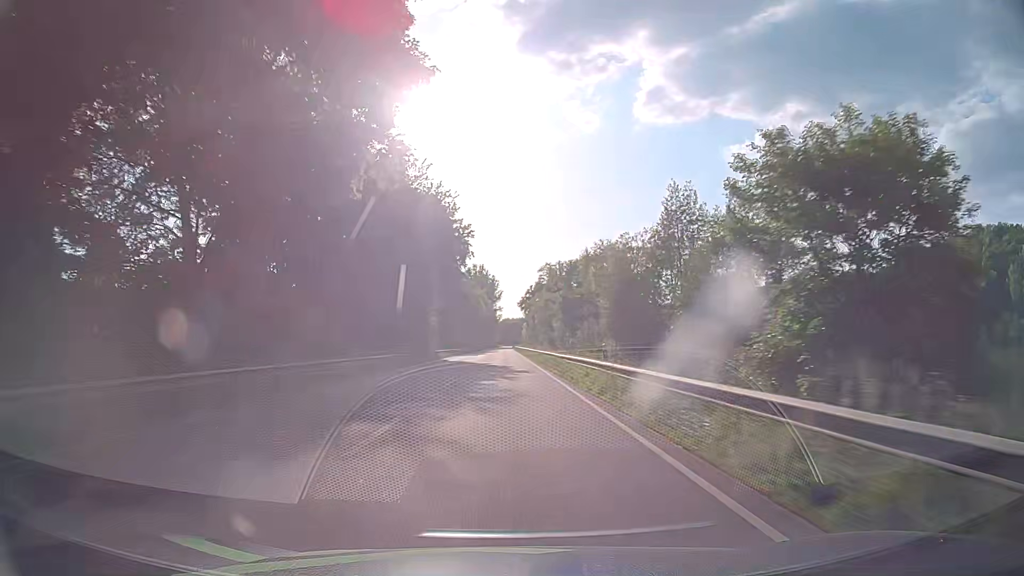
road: primary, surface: asphalt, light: Day
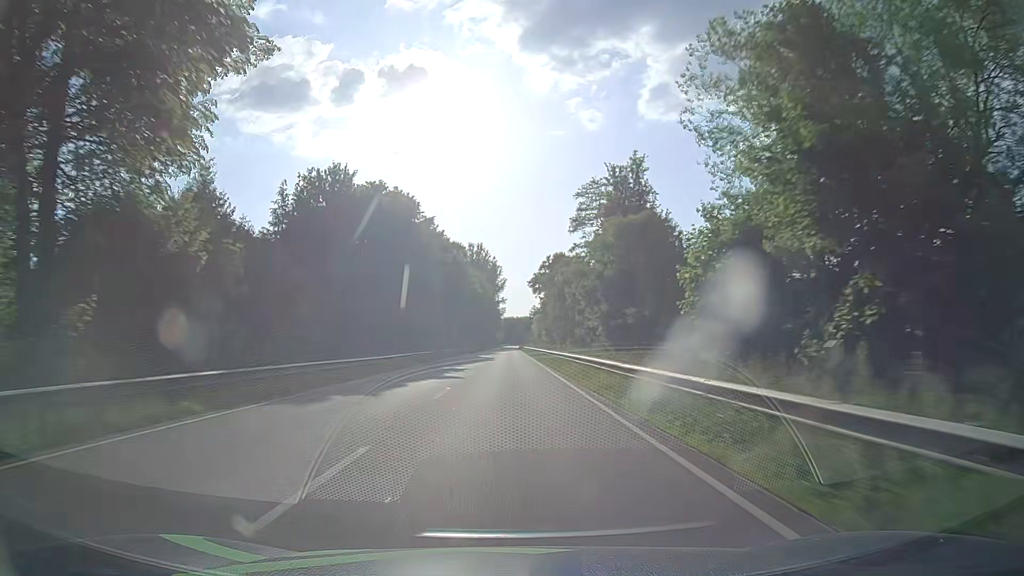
(-0.2, +63.2) m; -1°
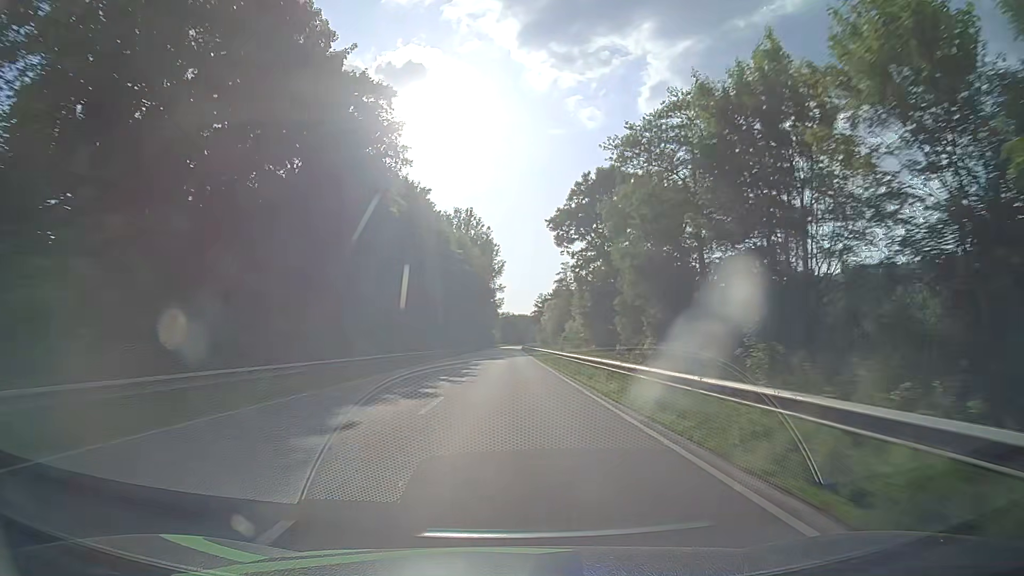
(+0.1, +63.2) m; 0°
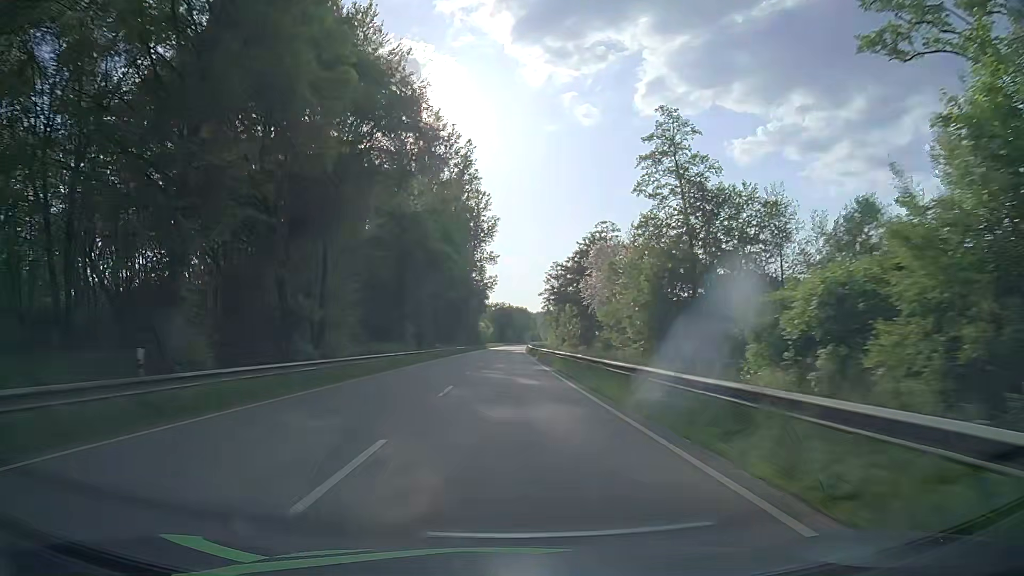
(+1.0, +79.1) m; +1°
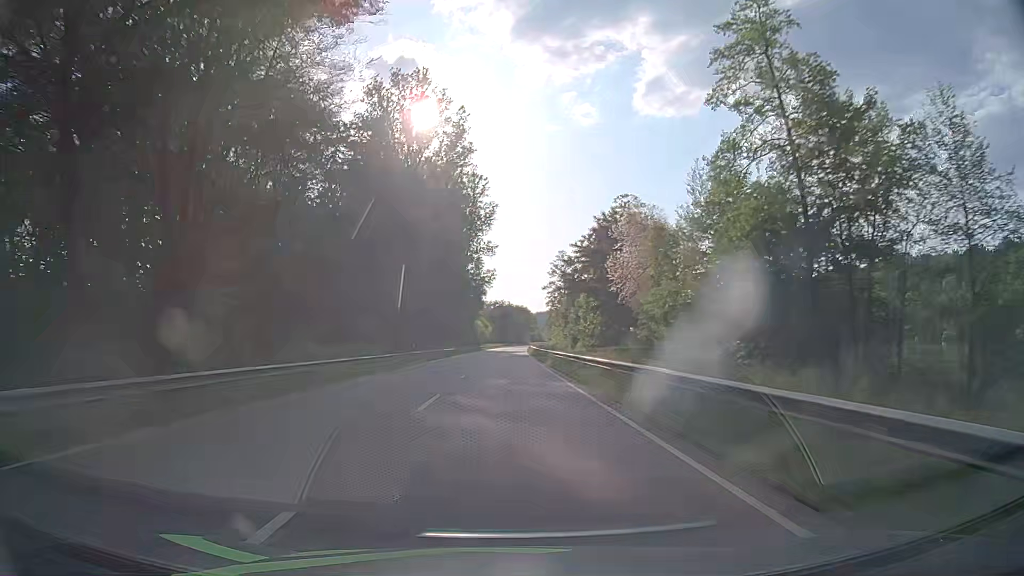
(0.0, +15.8) m; 0°
